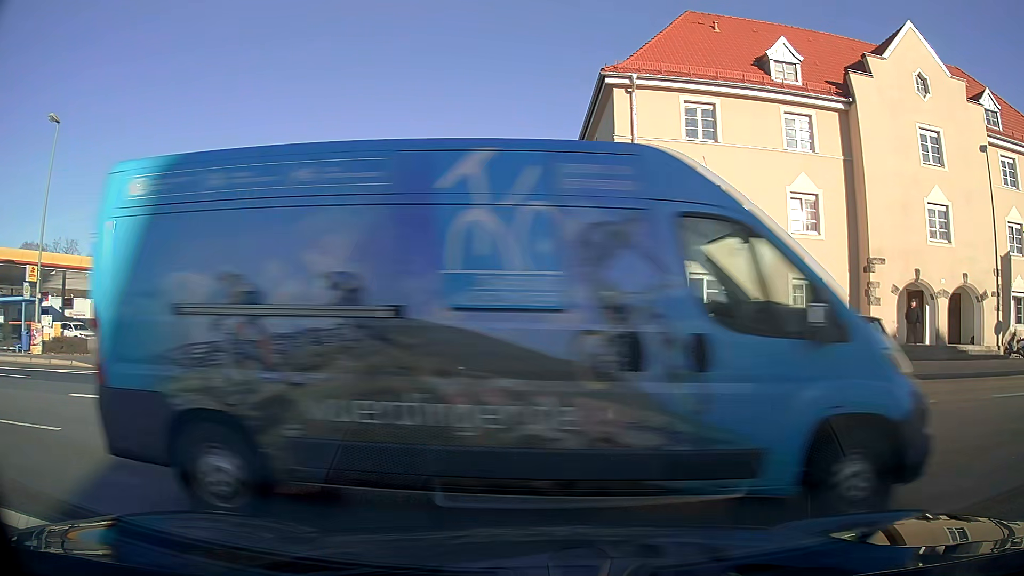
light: Day
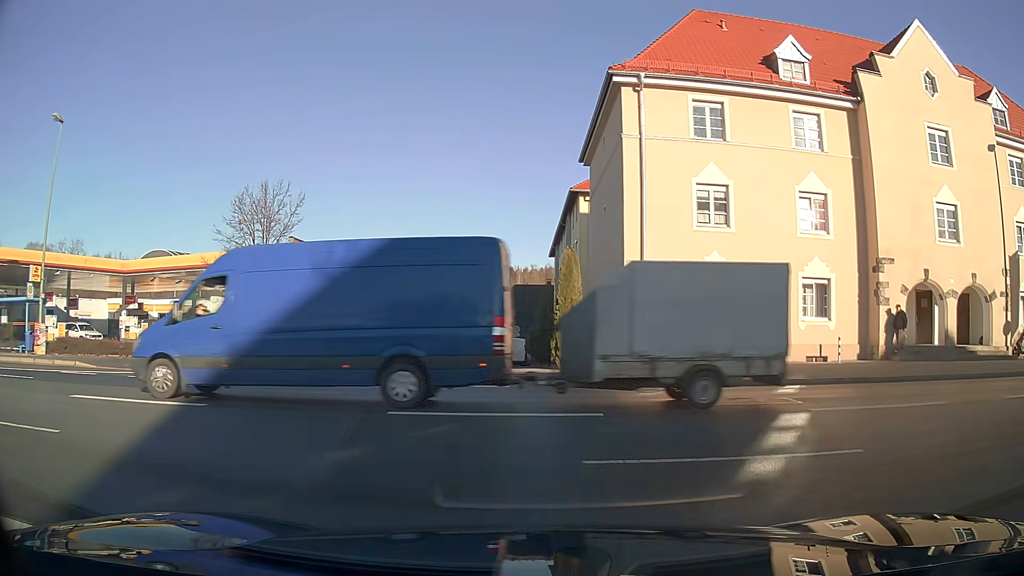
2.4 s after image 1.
(0.0, +0.1) m; 0°
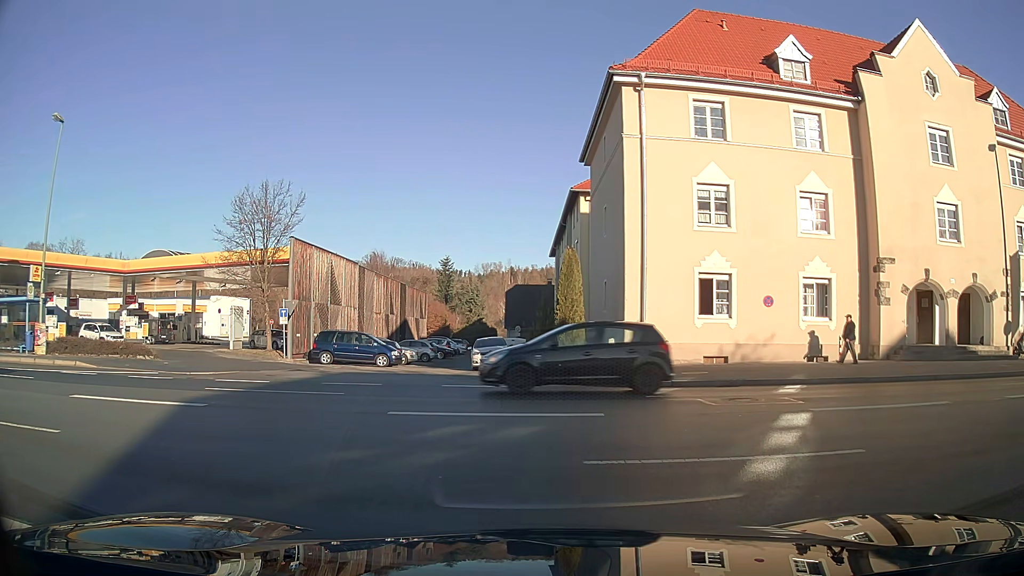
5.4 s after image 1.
(0.0, +0.1) m; 0°
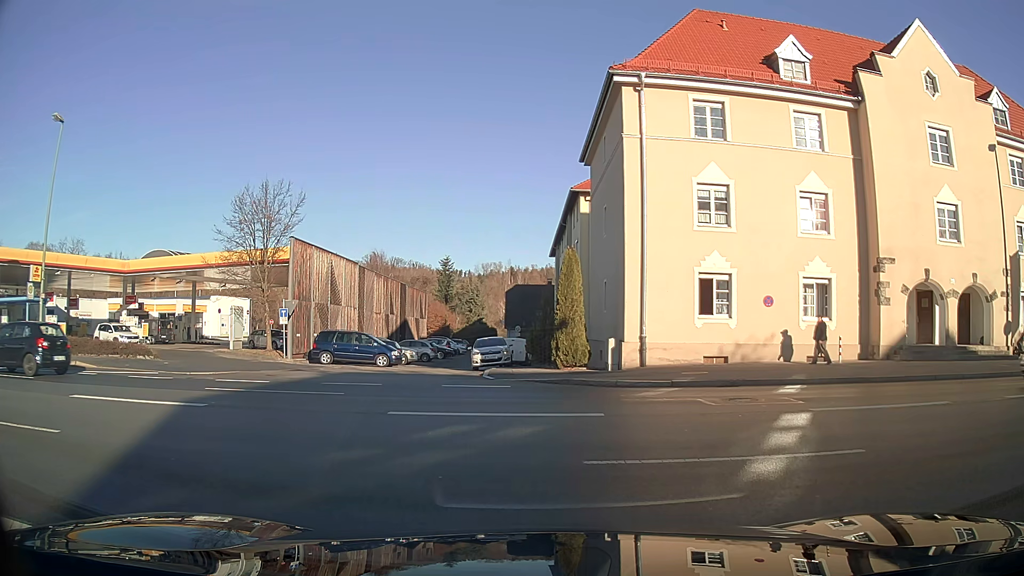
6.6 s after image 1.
(0.0, 0.0) m; 0°
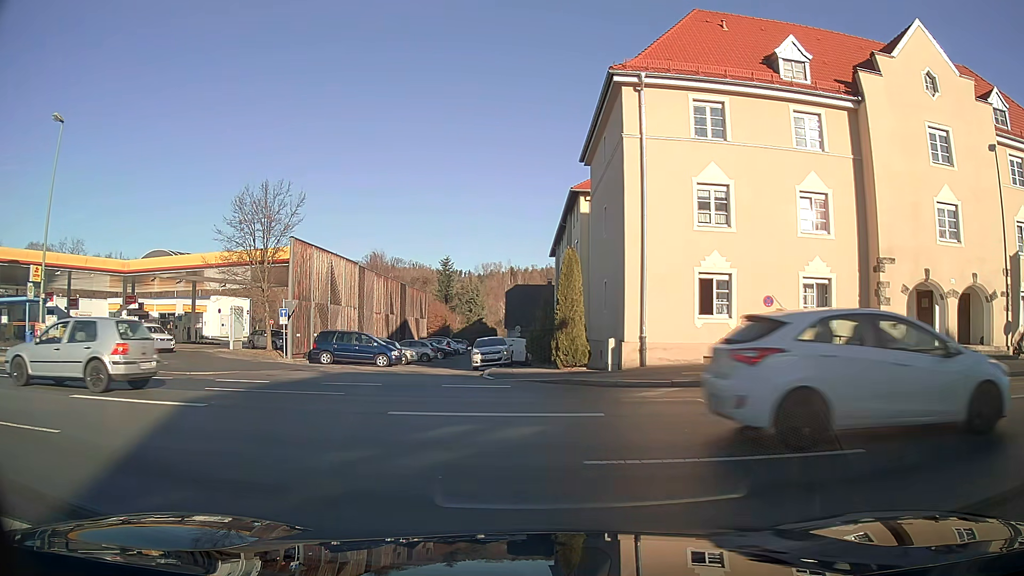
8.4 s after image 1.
(0.0, 0.0) m; 0°
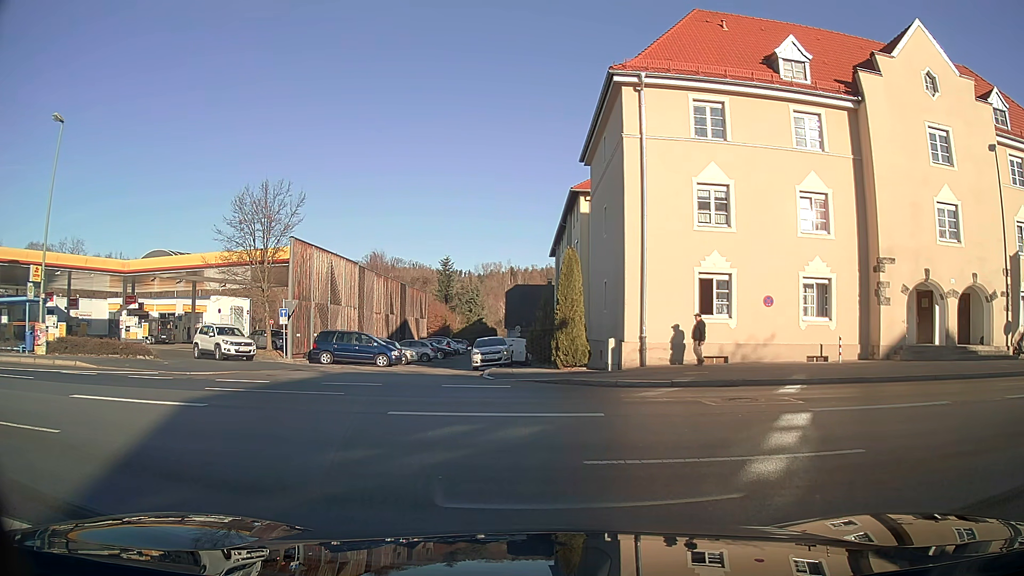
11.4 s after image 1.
(0.0, 0.0) m; 0°
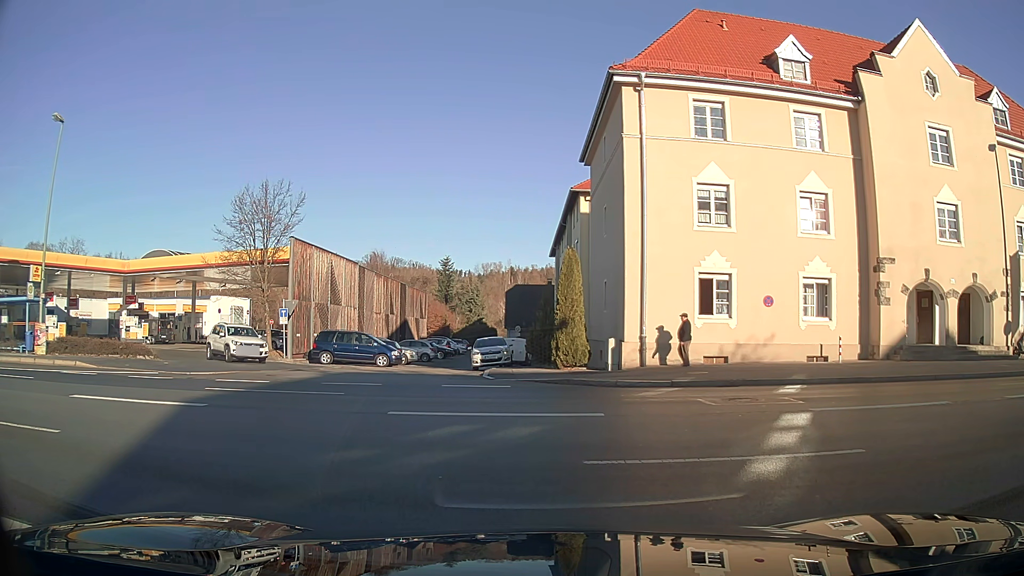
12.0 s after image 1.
(0.0, 0.0) m; 0°
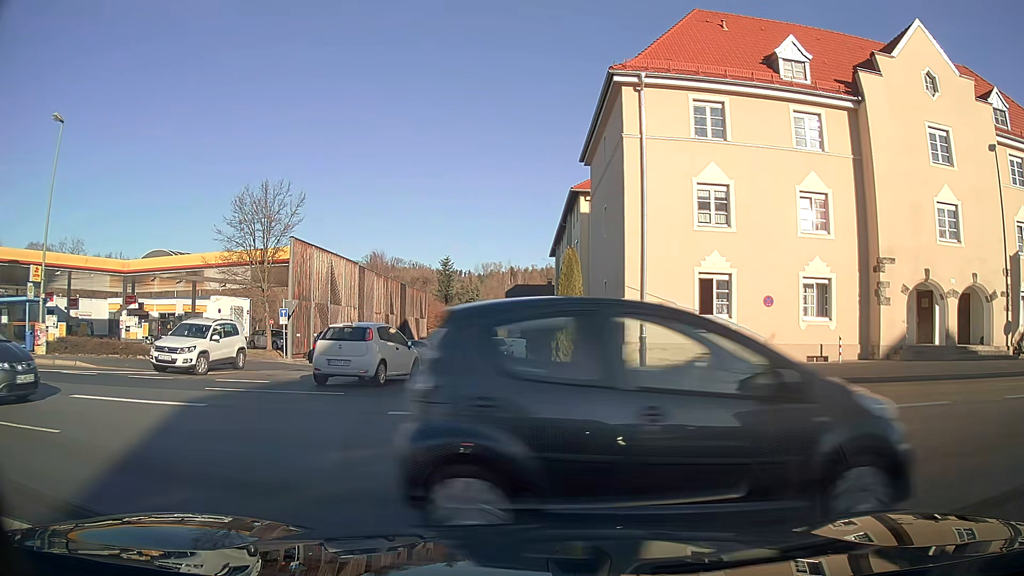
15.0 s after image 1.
(0.0, 0.0) m; 0°
